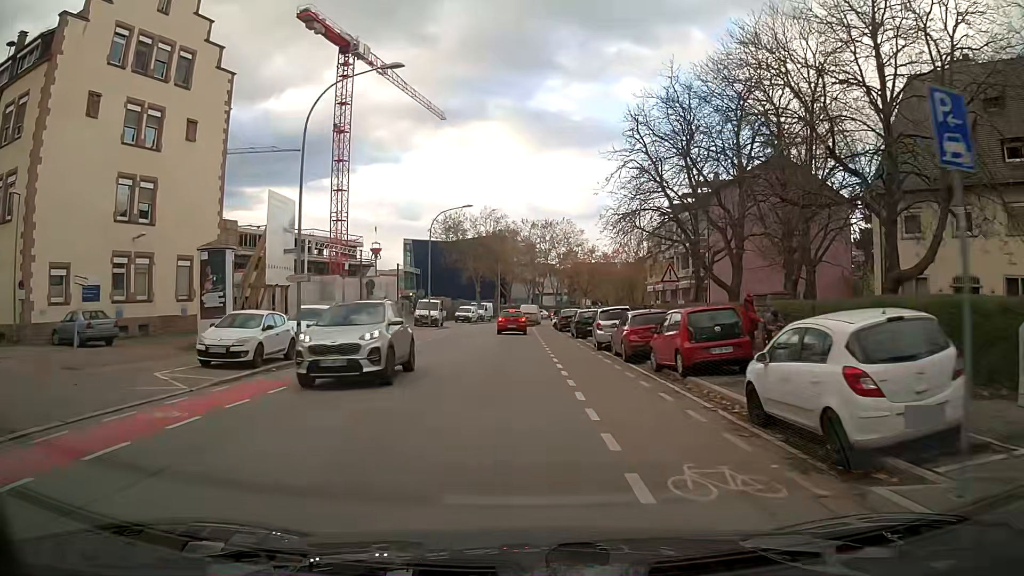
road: tertiary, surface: asphalt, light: Day
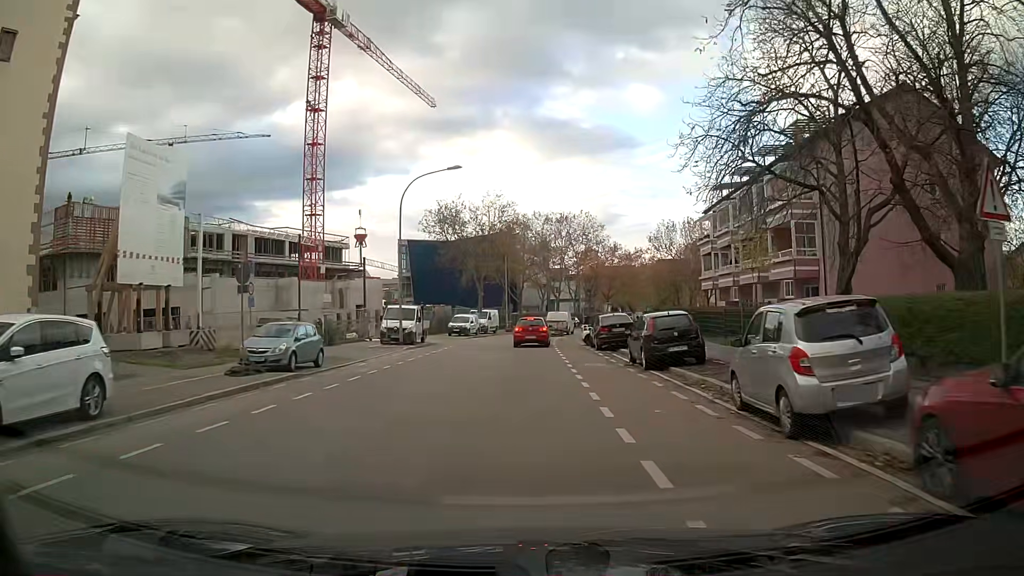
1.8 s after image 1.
(-0.2, +17.5) m; -1°
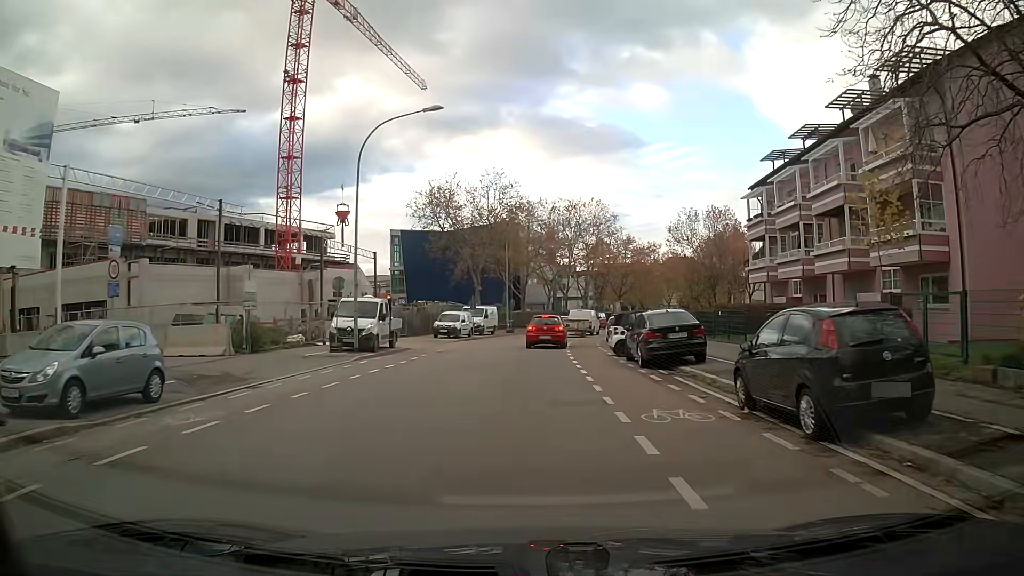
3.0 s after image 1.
(0.0, +10.6) m; 0°
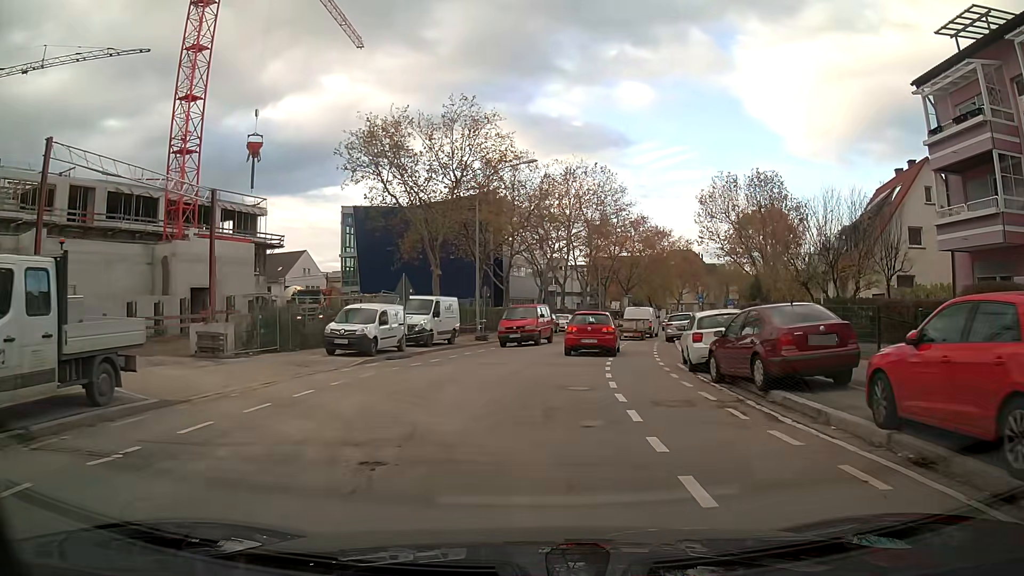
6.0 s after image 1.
(+0.1, +21.9) m; +1°
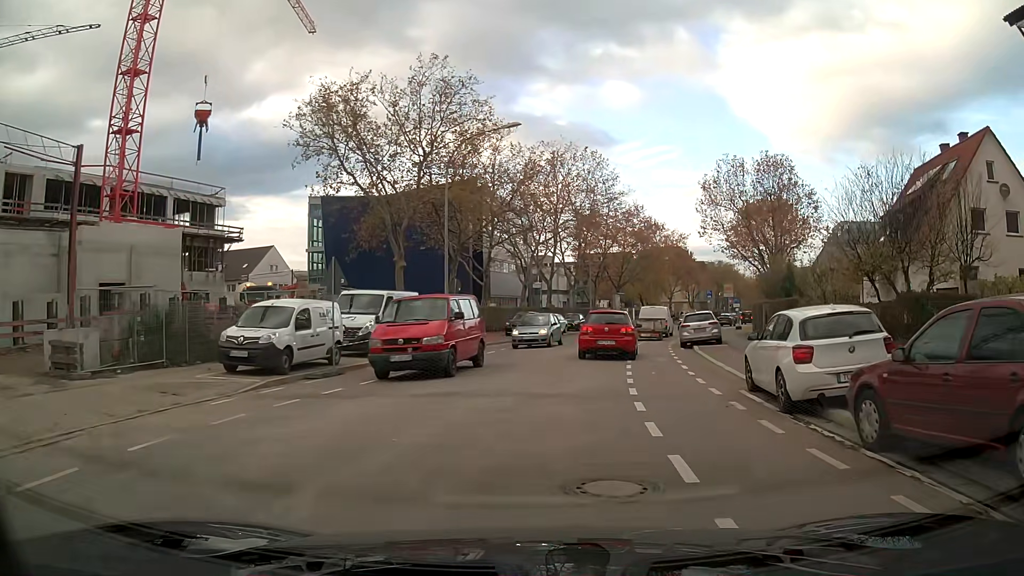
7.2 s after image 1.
(+0.1, +7.1) m; +2°
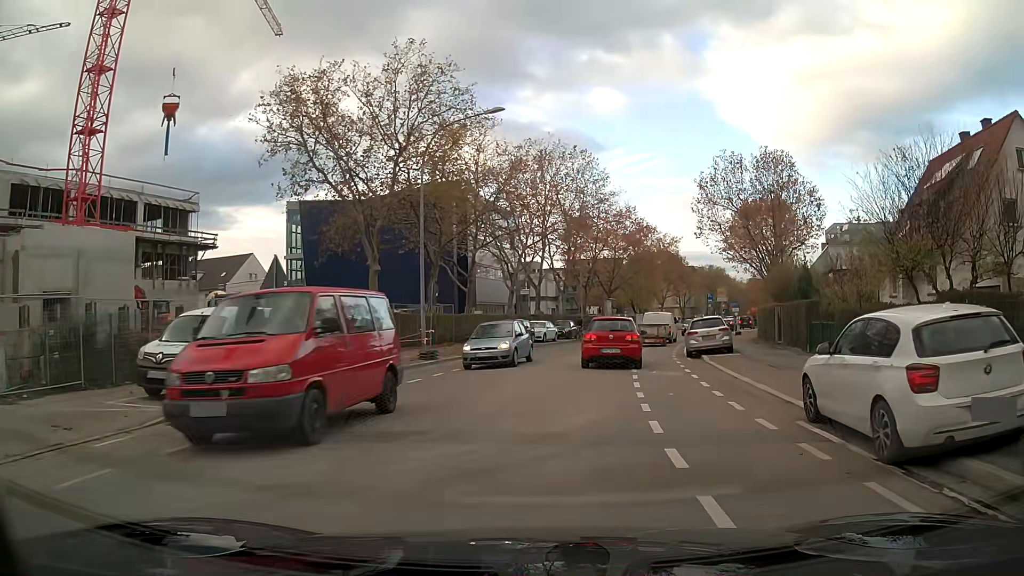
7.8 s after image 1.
(0.0, +3.3) m; +1°
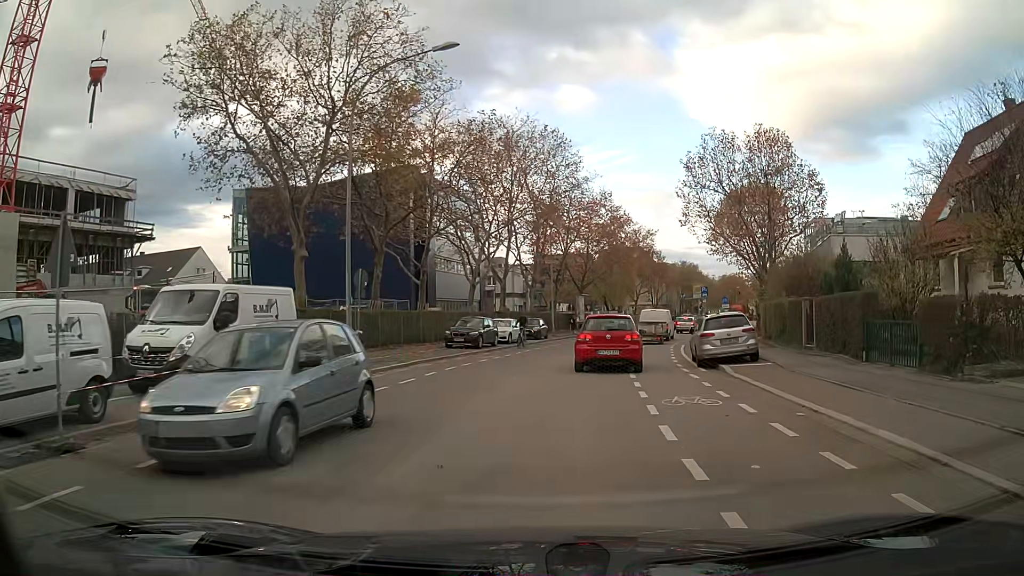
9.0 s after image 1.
(+0.1, +6.5) m; +2°
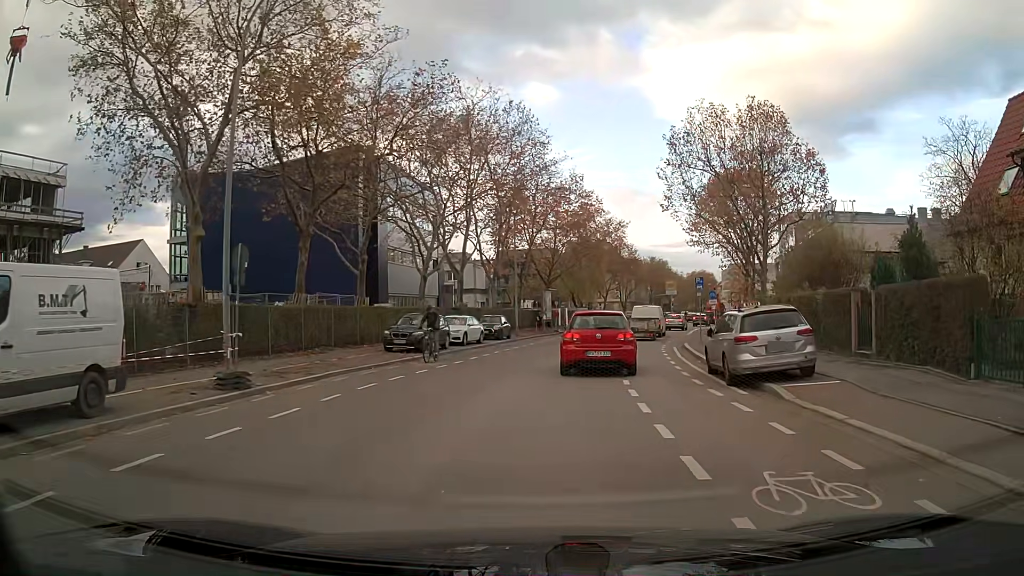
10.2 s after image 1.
(+0.2, +6.3) m; +3°
(0, +10) (+1, +20) (+2, +30) (+5, +40) (+7, +49) (+10, +59) (+12, +69) (+15, +78) (+18, +88) (+21, +97) m
